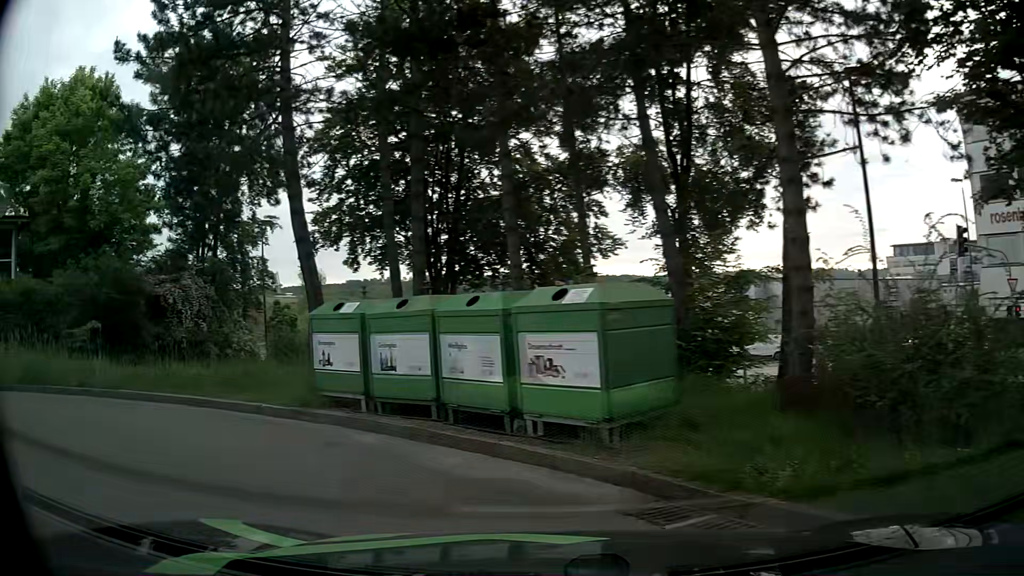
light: Day
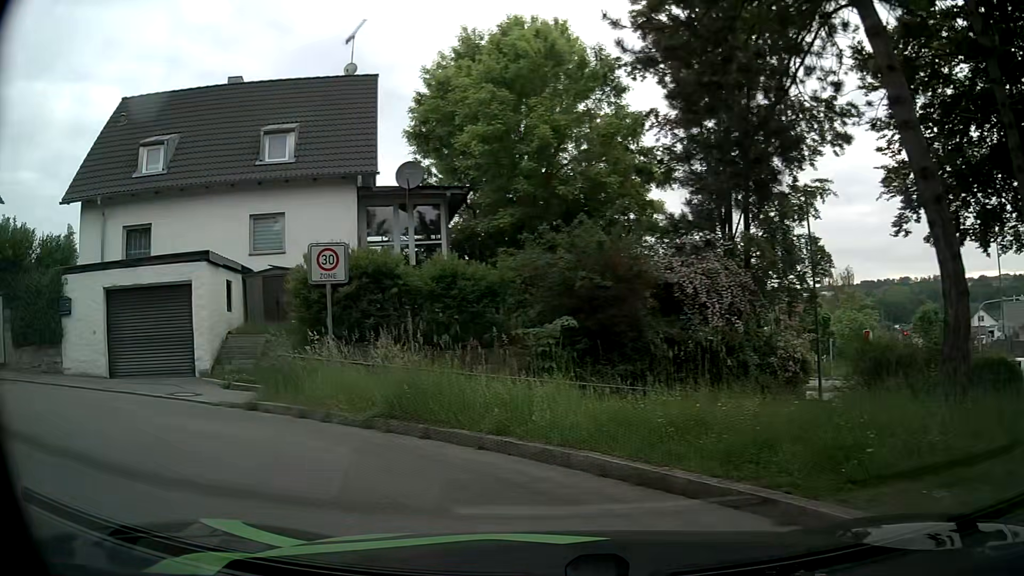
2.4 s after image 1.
(-2.8, +6.3) m; -46°
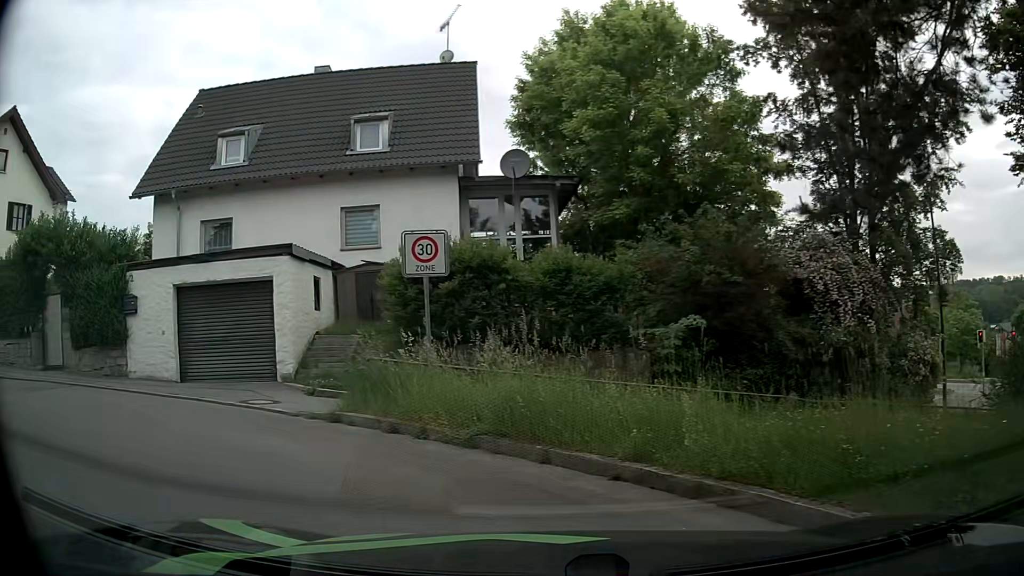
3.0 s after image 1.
(-0.1, +1.5) m; -8°
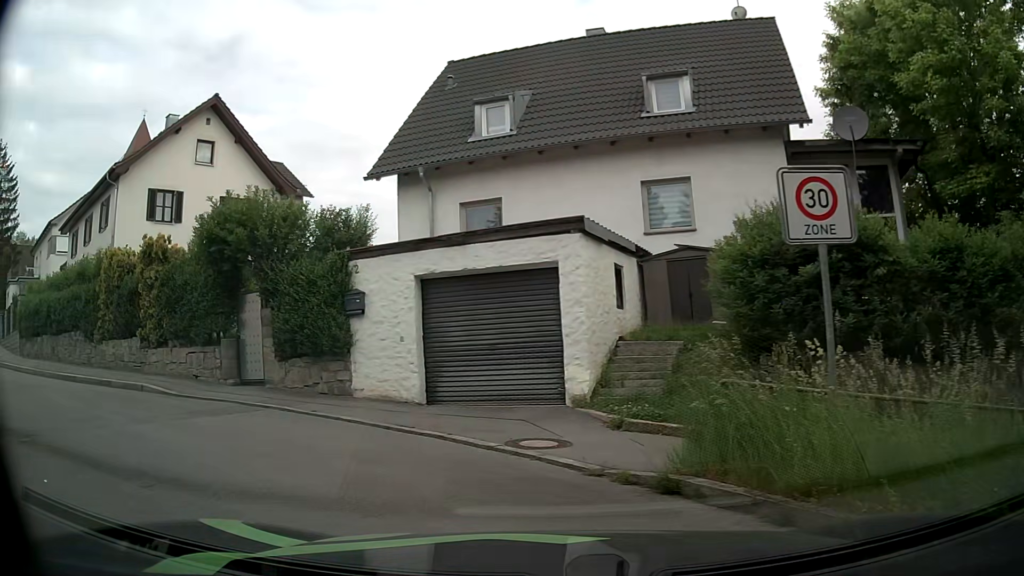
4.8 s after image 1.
(-0.9, +4.0) m; -26°
